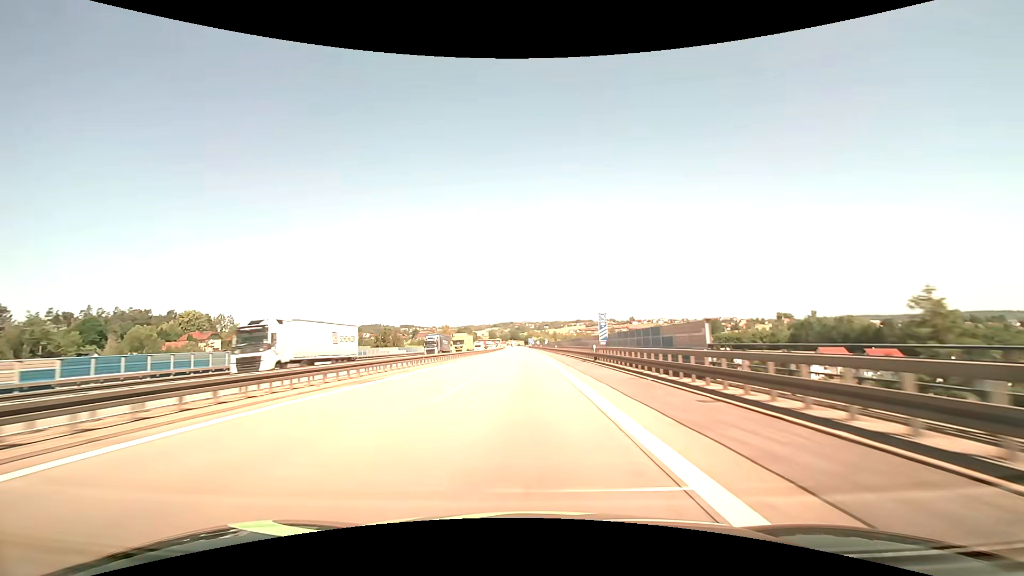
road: motorway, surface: asphalt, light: Day
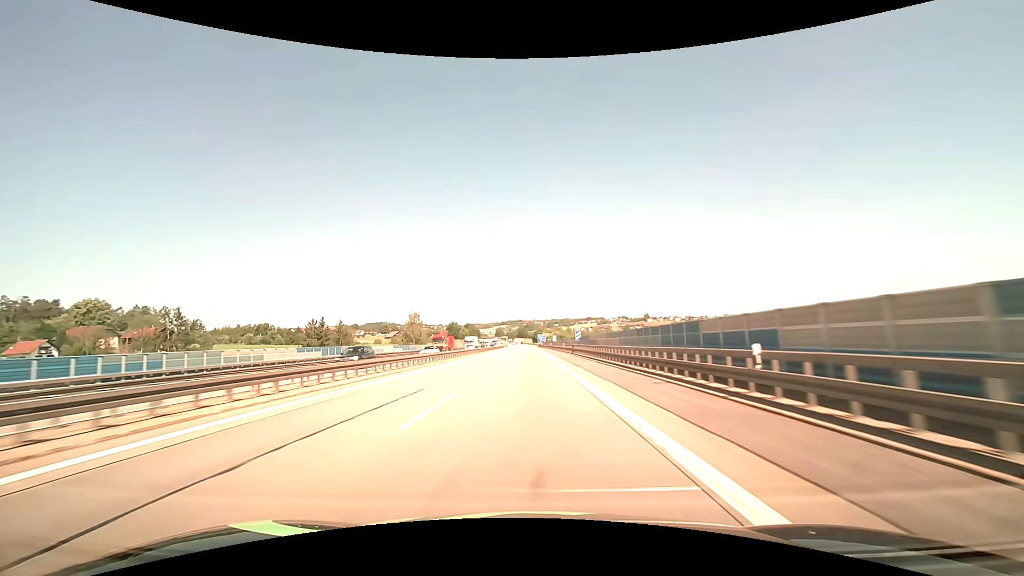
(-0.8, +76.2) m; -1°
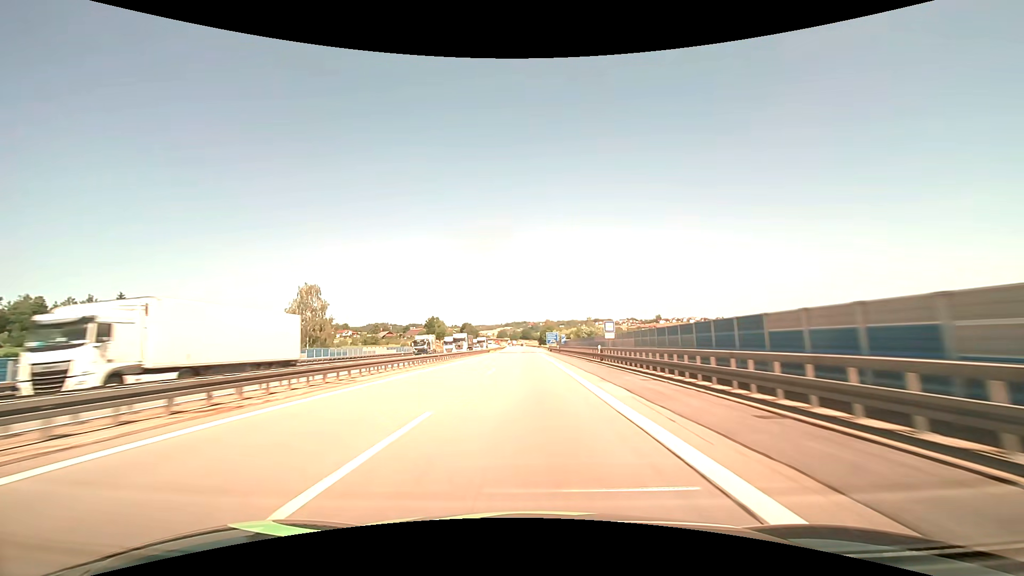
(-0.5, +76.1) m; -1°
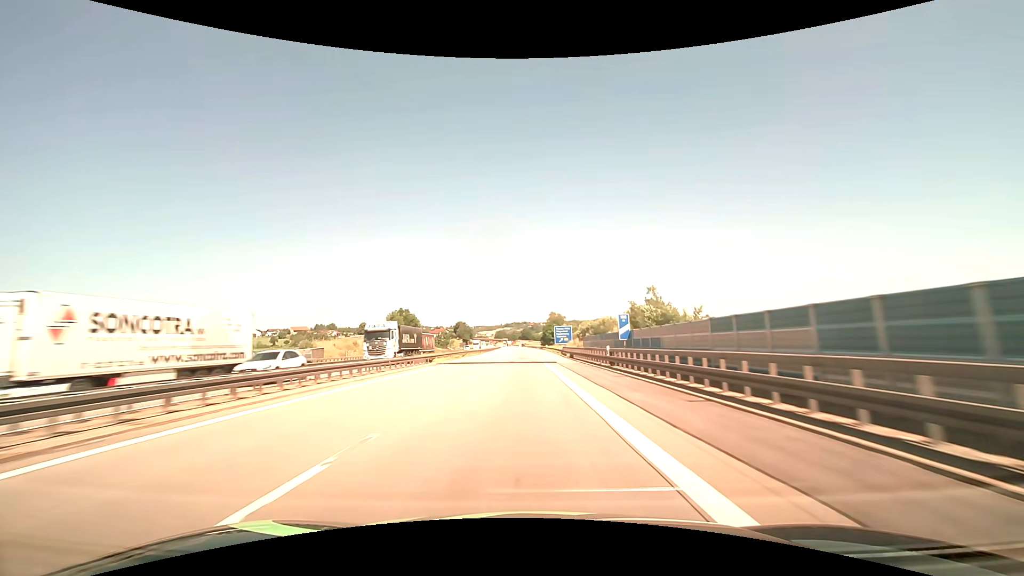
(0.0, +57.0) m; 0°
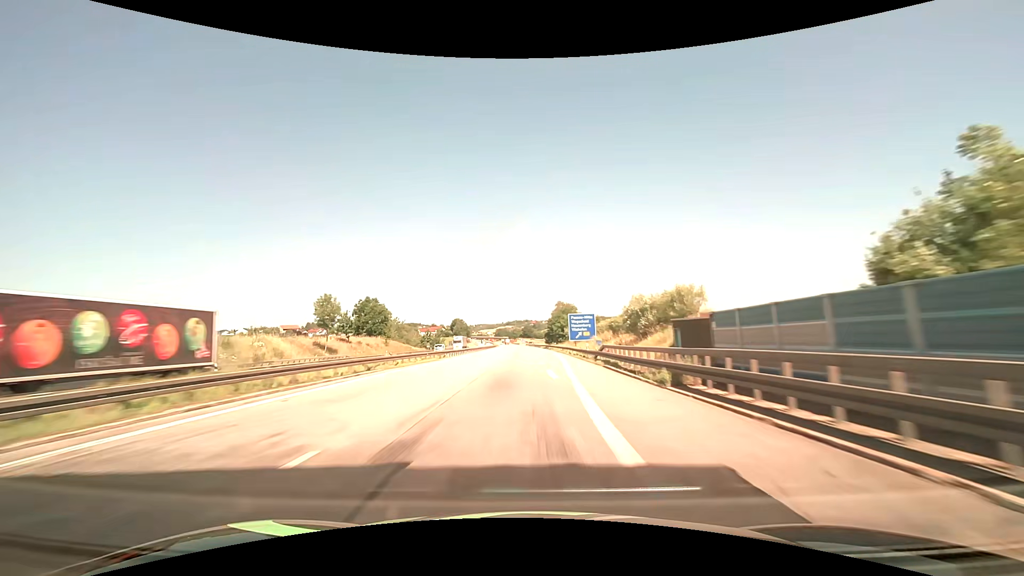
(-0.1, +37.6) m; 0°
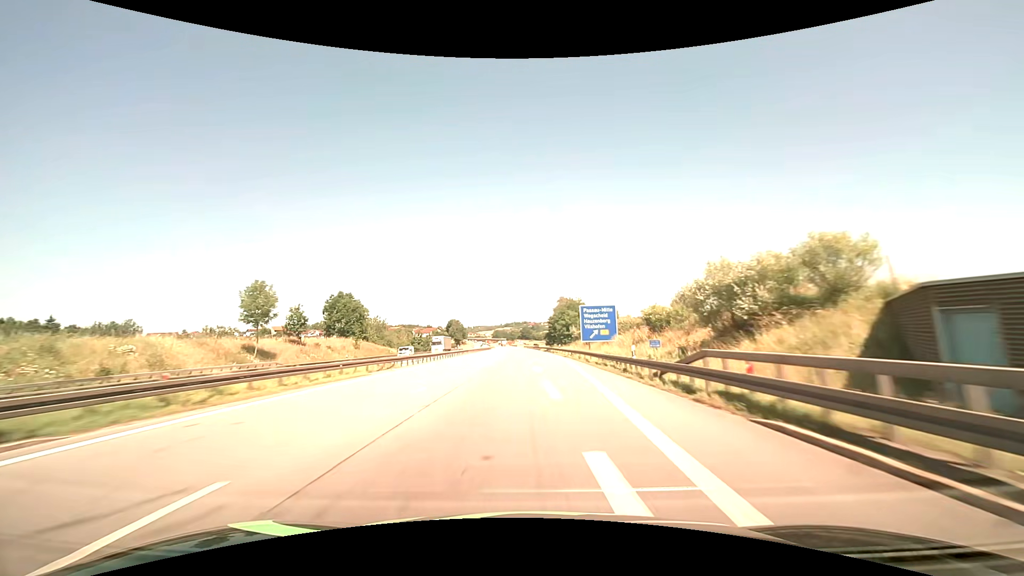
(0.0, +18.5) m; 0°
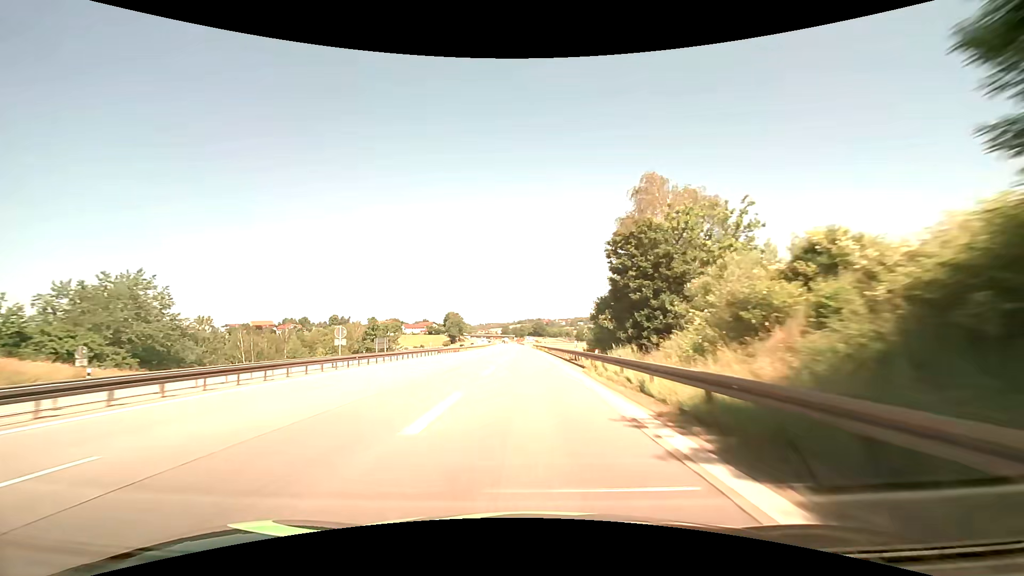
(0.0, +88.9) m; -1°
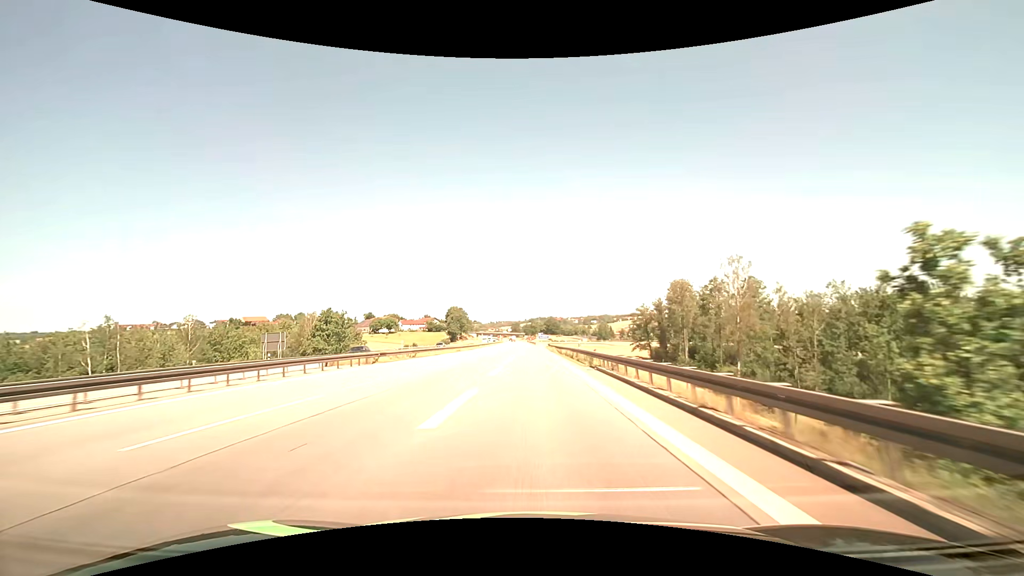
(-0.8, +47.4) m; -1°
(0, +10) (0, +20) (0, +30) (0, +40) (0, +50) (0, +60) (0, +70) (0, +80) (0, +90) (0, +100) m
